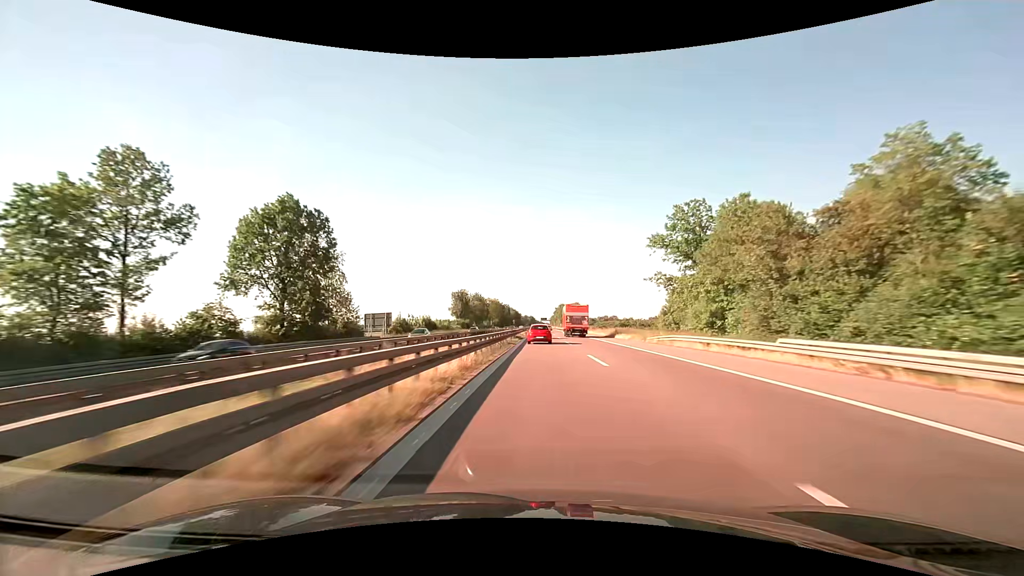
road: trunk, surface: asphalt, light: Day
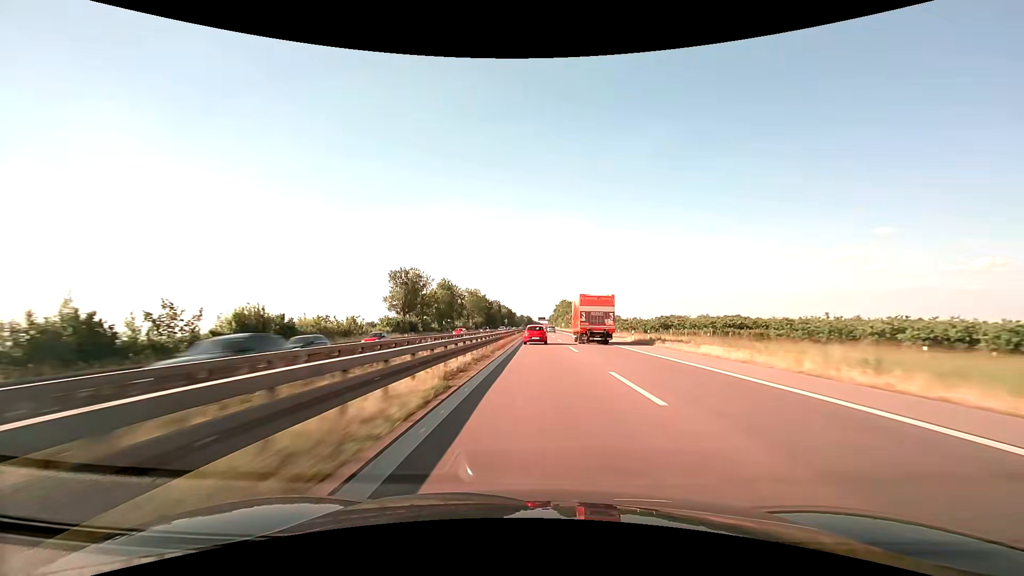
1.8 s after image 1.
(+0.2, +61.7) m; 0°
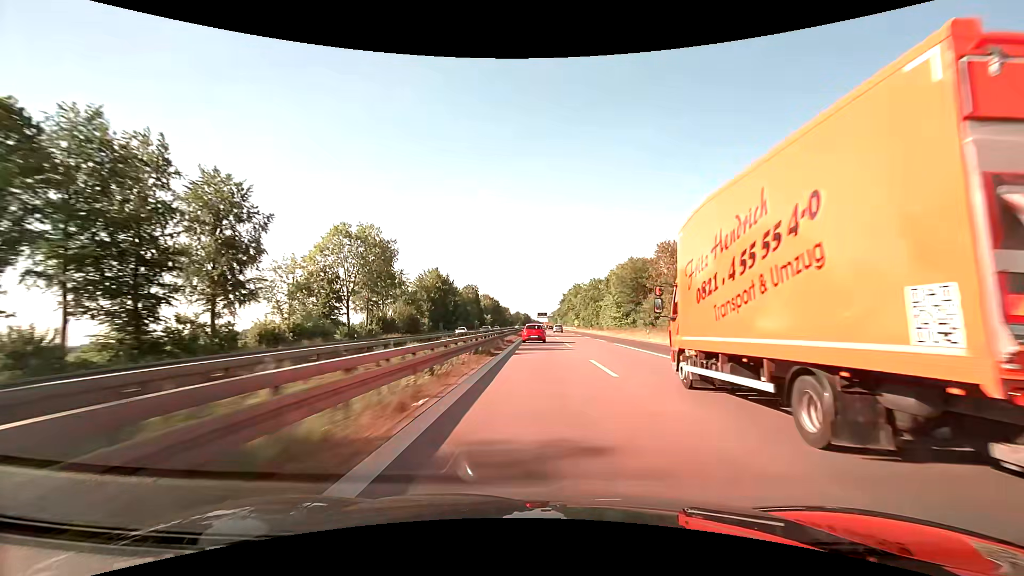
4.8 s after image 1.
(+0.1, +103.7) m; 0°
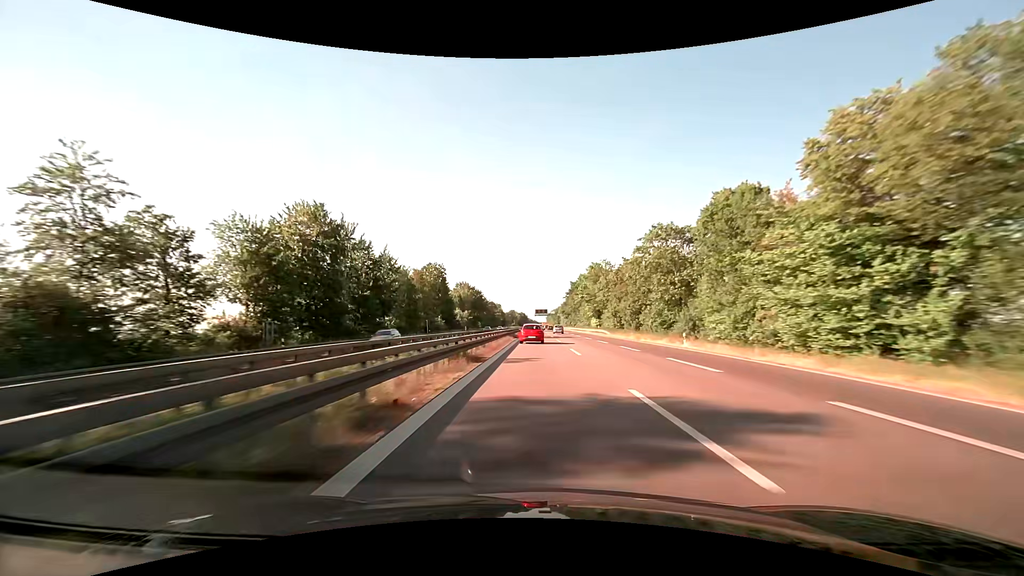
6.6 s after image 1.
(+0.1, +62.9) m; 0°
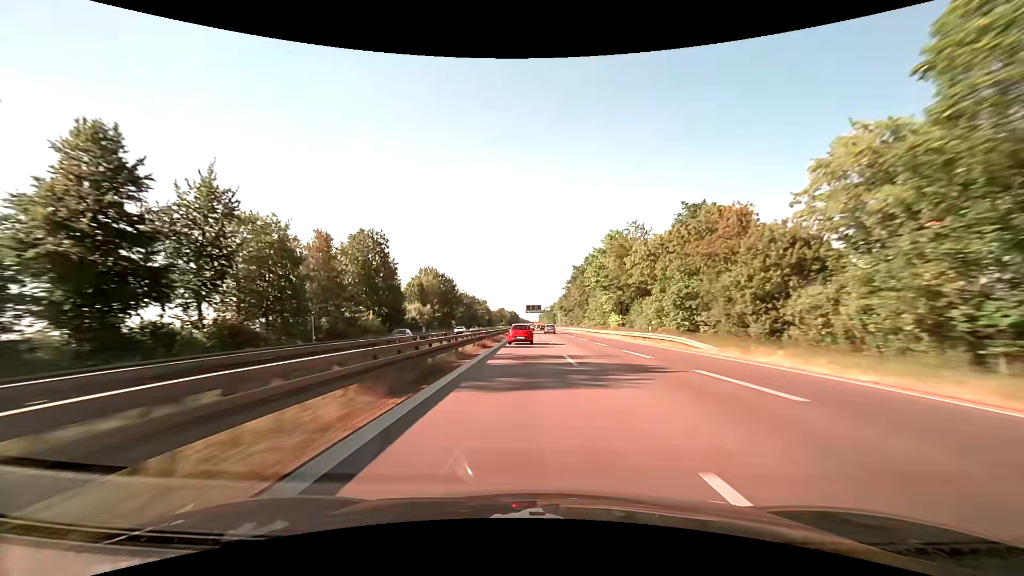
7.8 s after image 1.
(+0.3, +41.8) m; +1°
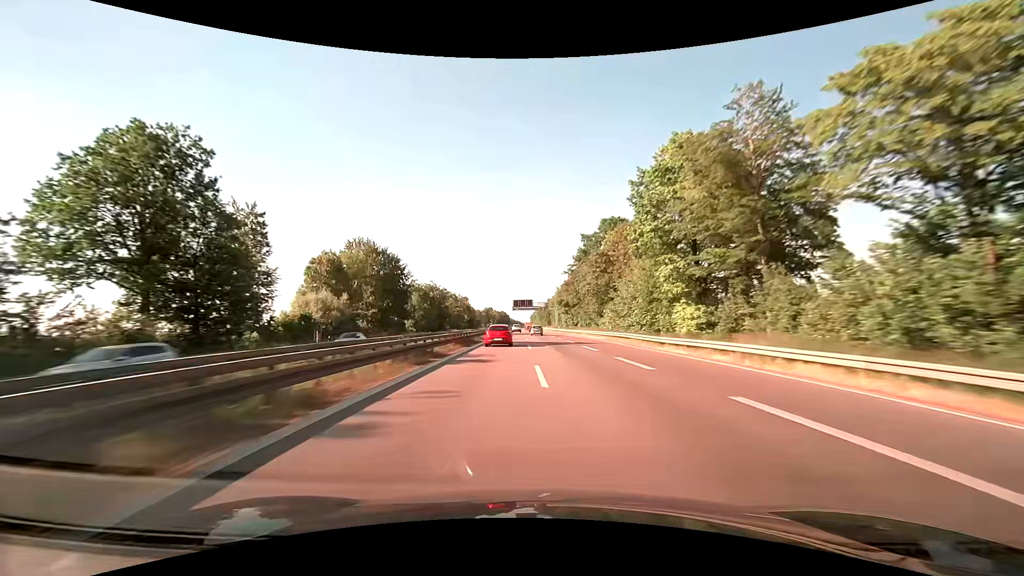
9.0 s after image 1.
(+0.4, +41.9) m; +1°
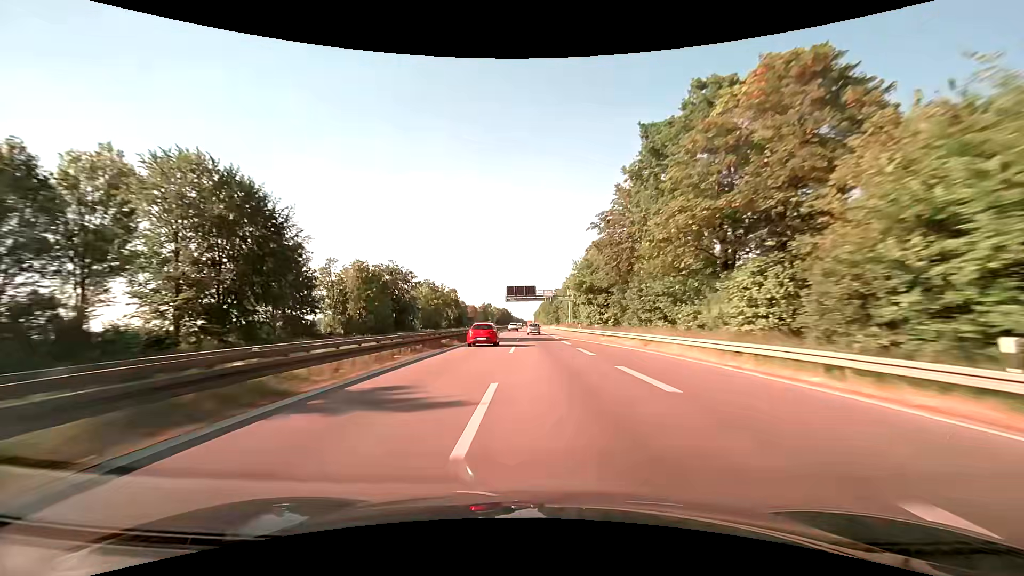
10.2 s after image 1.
(0.0, +41.8) m; 0°
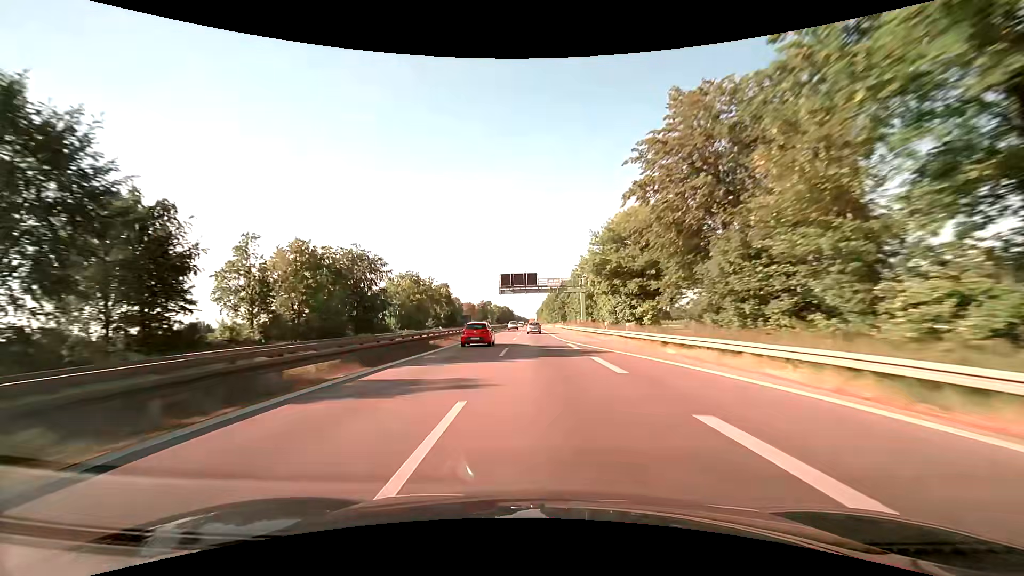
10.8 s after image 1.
(-0.1, +20.6) m; -1°
(0, +10) (0, +20) (0, +30) (0, +40) (0, +50) (0, +60) (0, +70) (-1, +80) (-1, +90) (-1, +100) m
